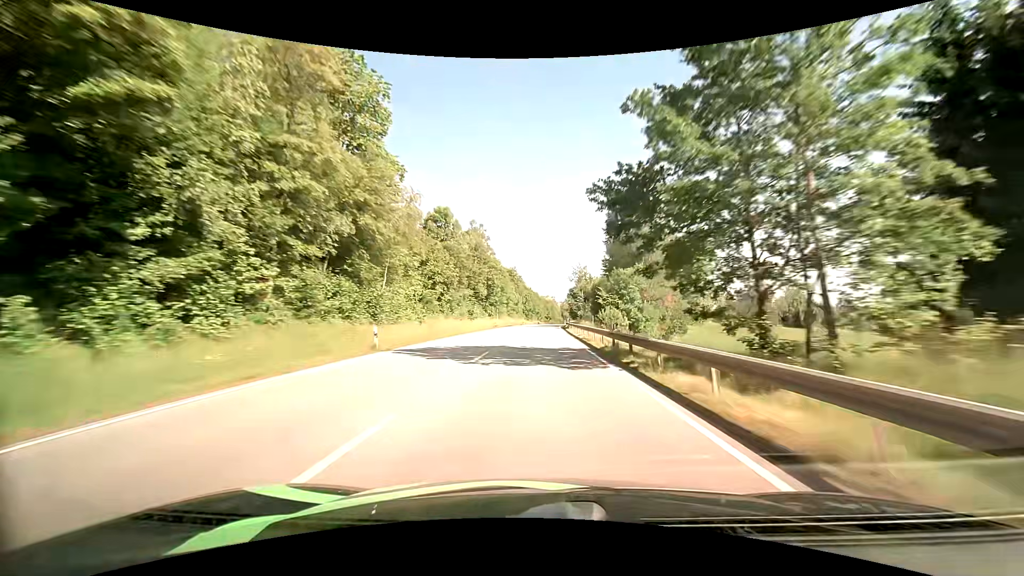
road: primary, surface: asphalt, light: Day
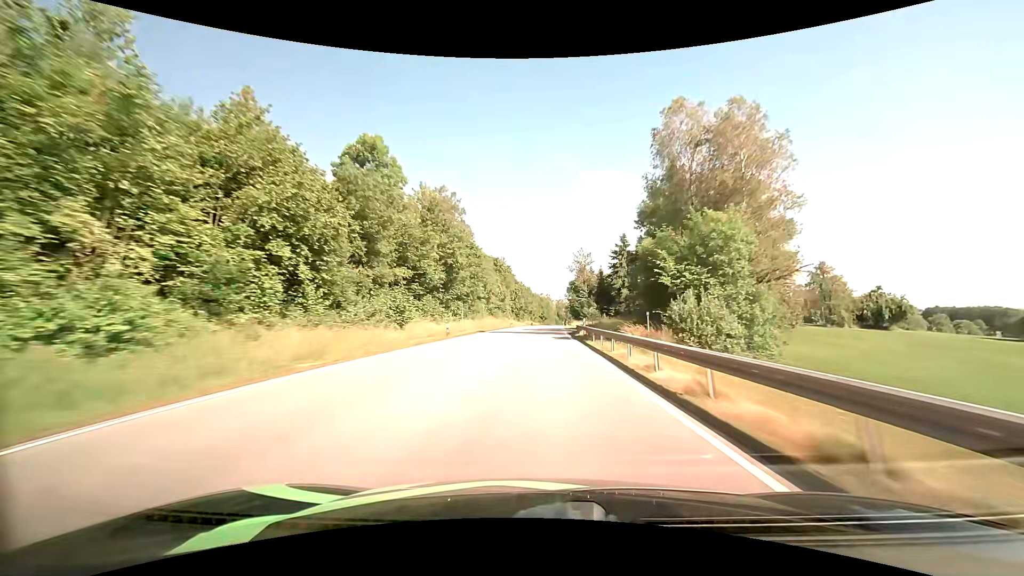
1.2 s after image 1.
(+0.1, +32.2) m; +1°
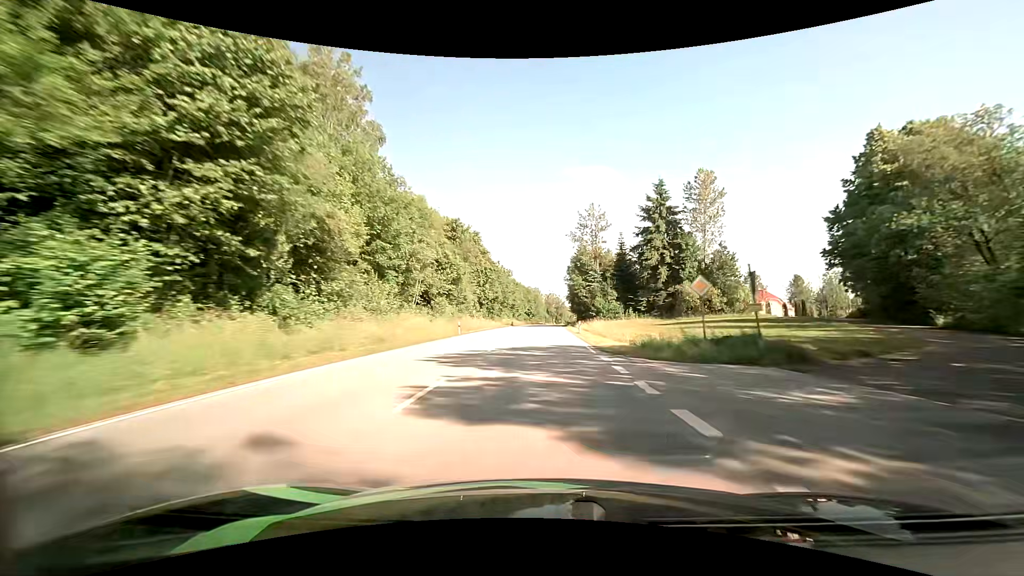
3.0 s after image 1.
(+0.4, +48.0) m; +1°
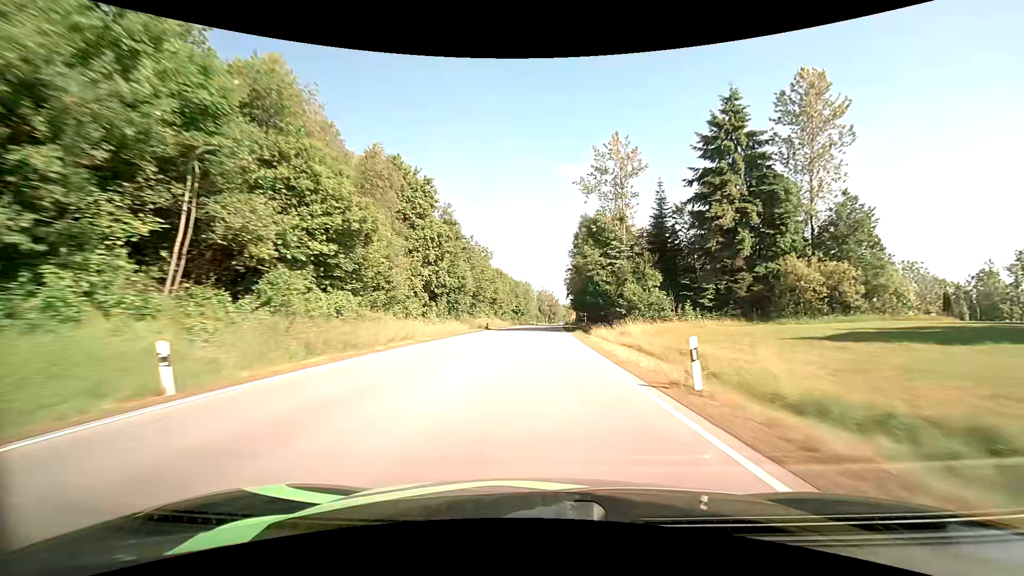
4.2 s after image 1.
(+0.2, +31.6) m; +1°
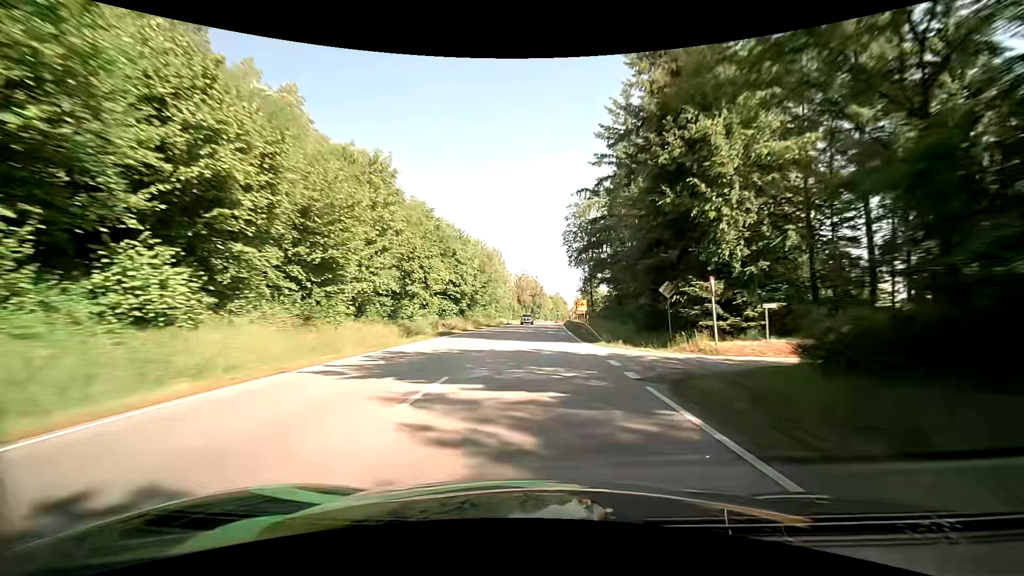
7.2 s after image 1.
(+1.2, +76.2) m; +2°
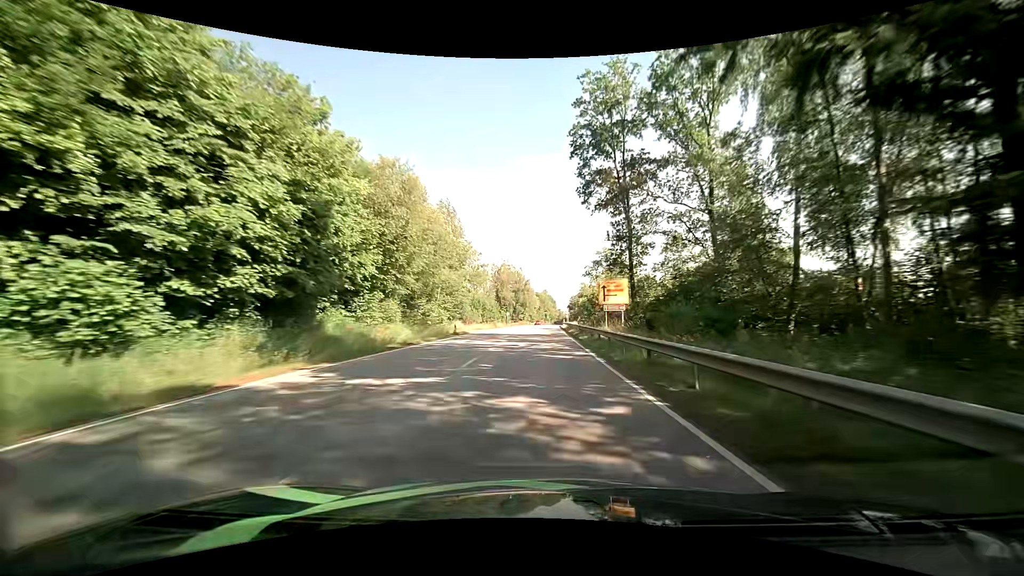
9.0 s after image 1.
(+0.3, +41.8) m; +1°
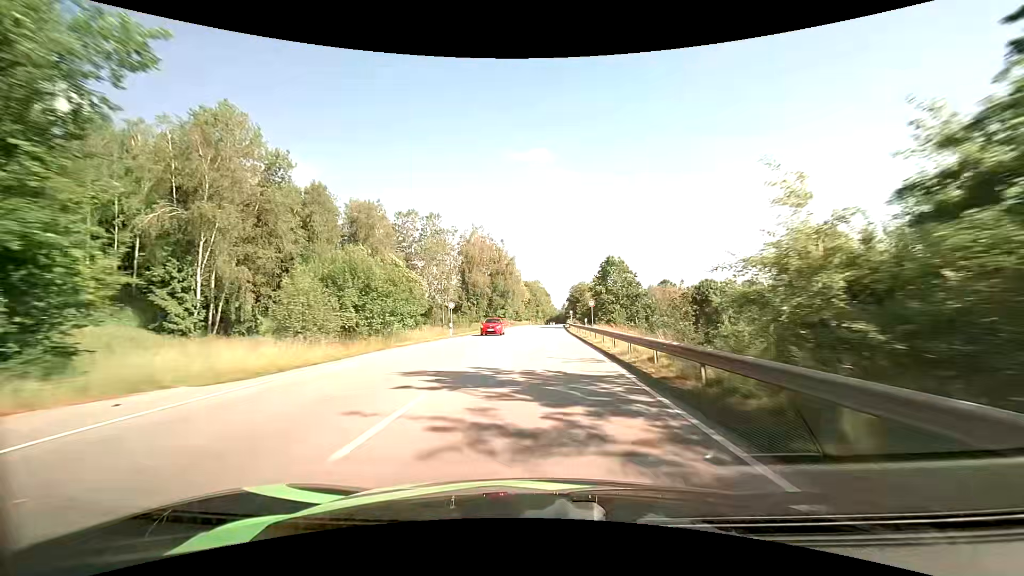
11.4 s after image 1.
(+0.8, +56.3) m; +1°
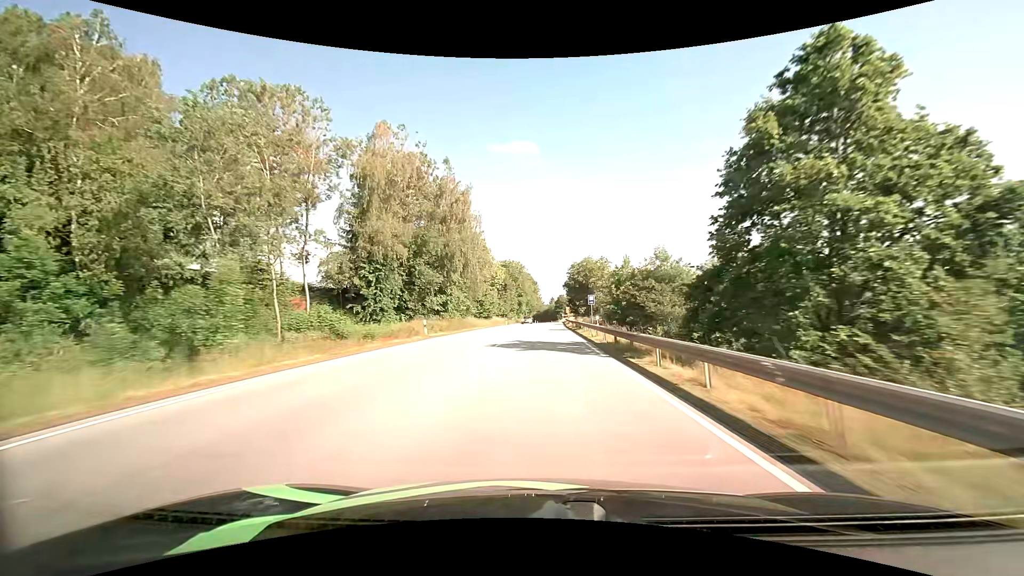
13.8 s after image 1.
(+0.9, +56.1) m; +2°
